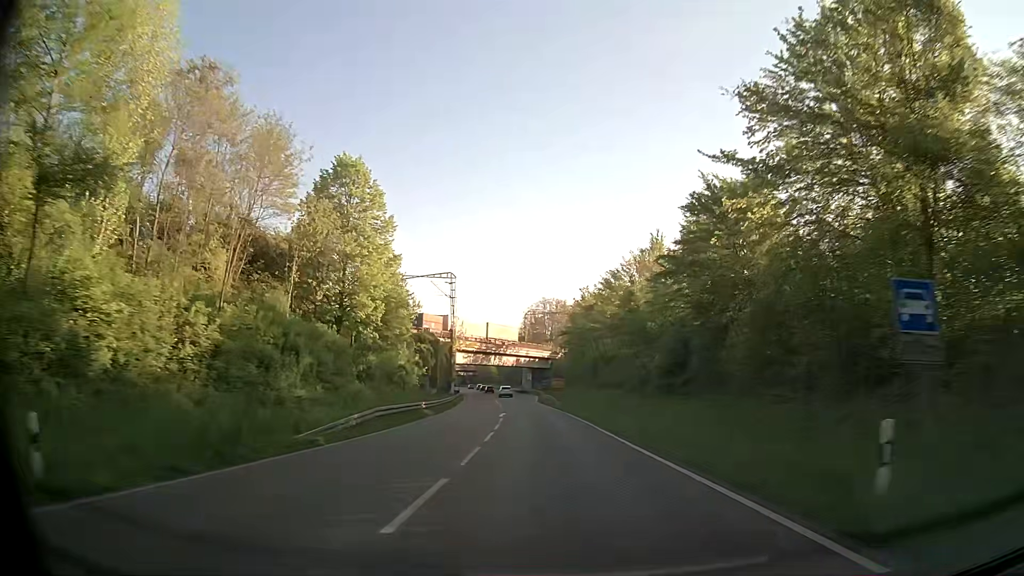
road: primary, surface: asphalt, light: Day
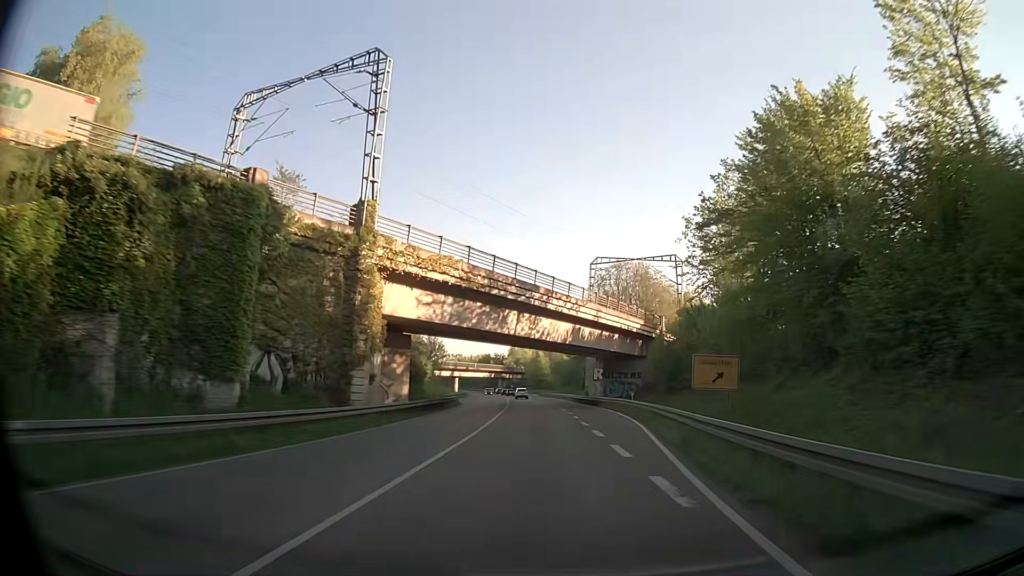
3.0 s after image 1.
(-3.4, +64.4) m; -5°
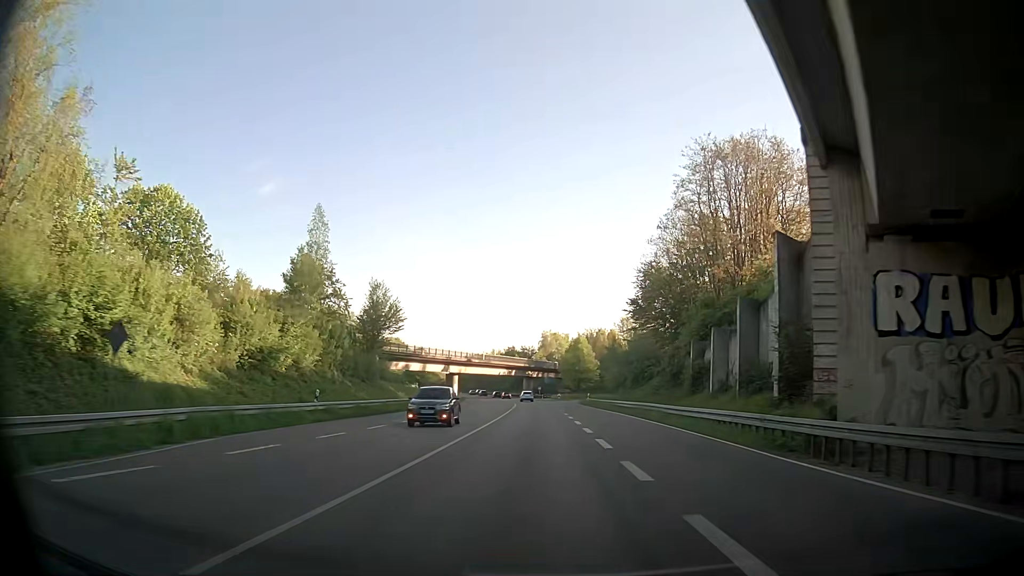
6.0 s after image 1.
(-1.6, +64.6) m; -4°
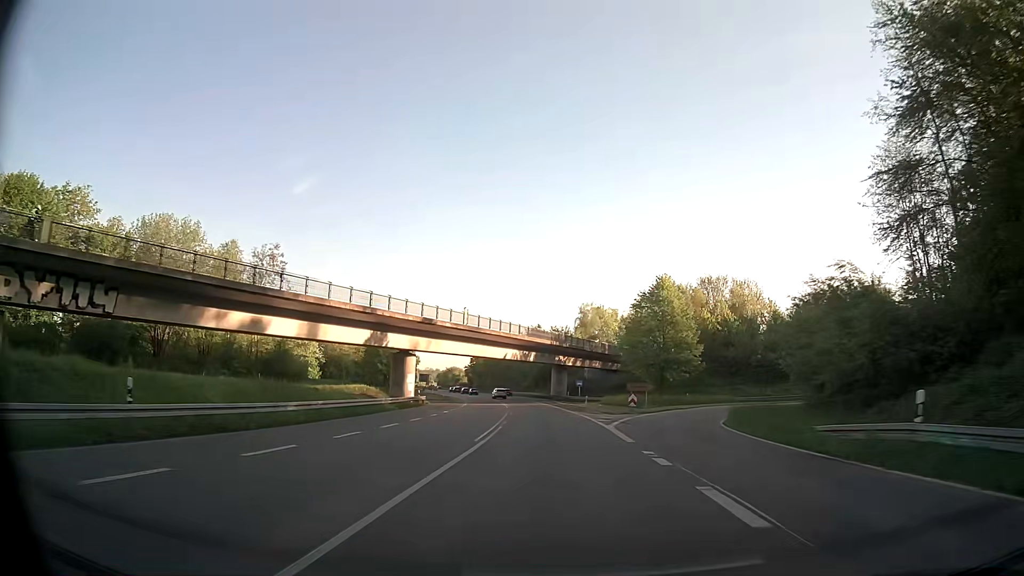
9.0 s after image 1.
(-0.6, +65.0) m; -2°
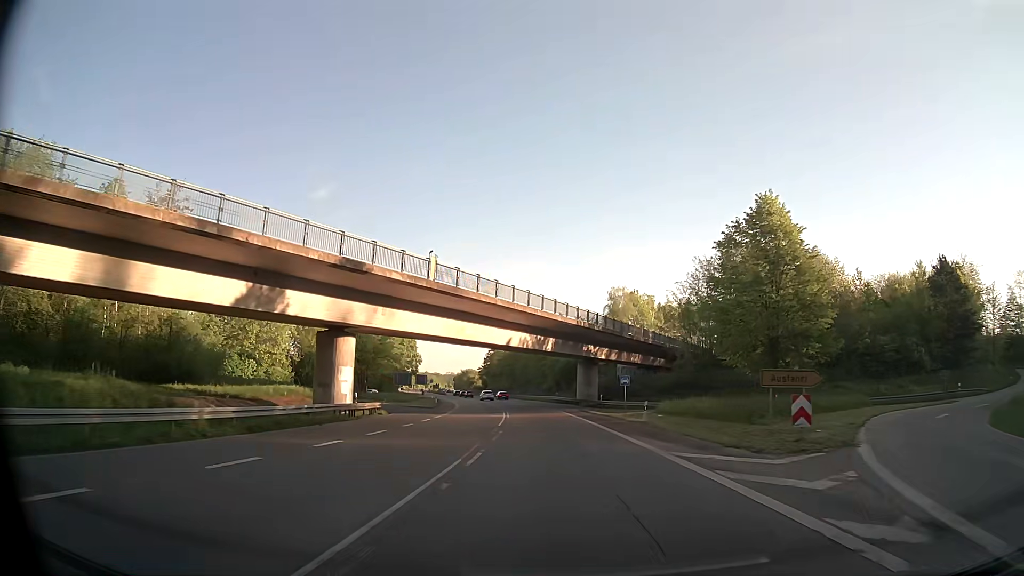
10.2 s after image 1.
(-0.4, +26.1) m; -2°
(0, +10) (0, +20) (-1, +30) (-1, +40) (-2, +50) (-3, +60) (-4, +70) (-6, +80) (-7, +90) (-9, +99) m
